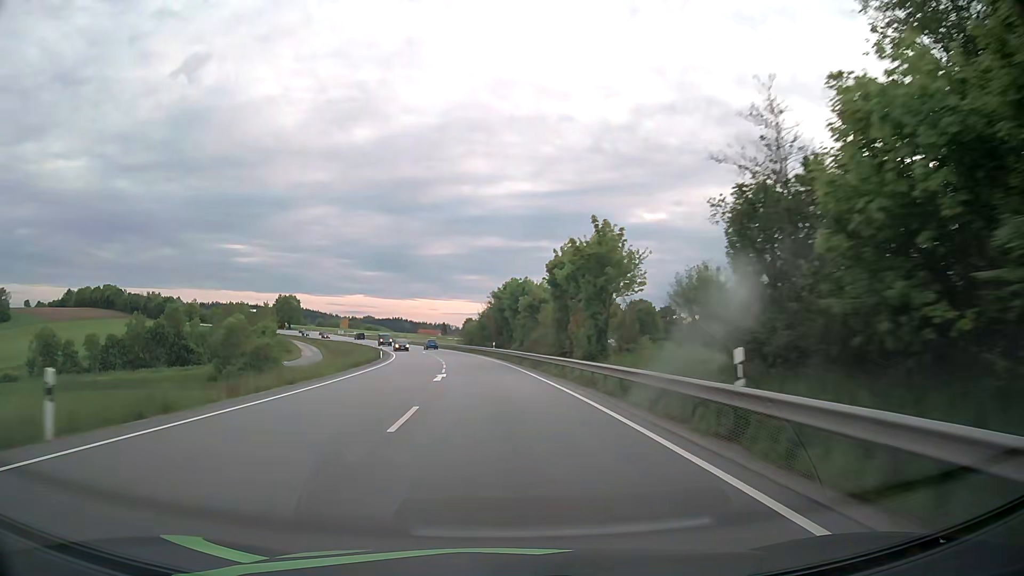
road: primary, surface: asphalt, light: Day
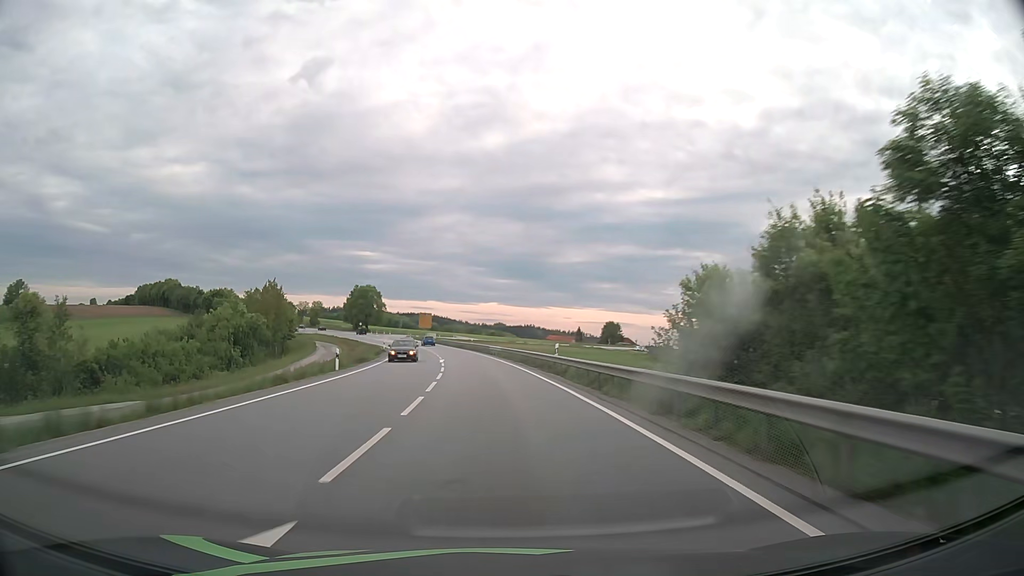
(-7.4, +78.5) m; -11°
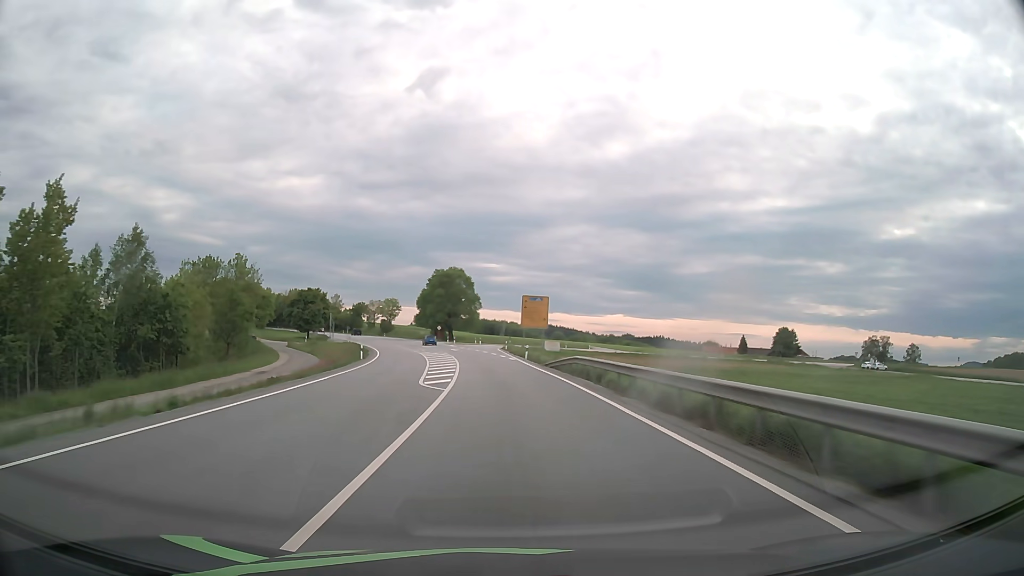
(-7.7, +78.4) m; -11°
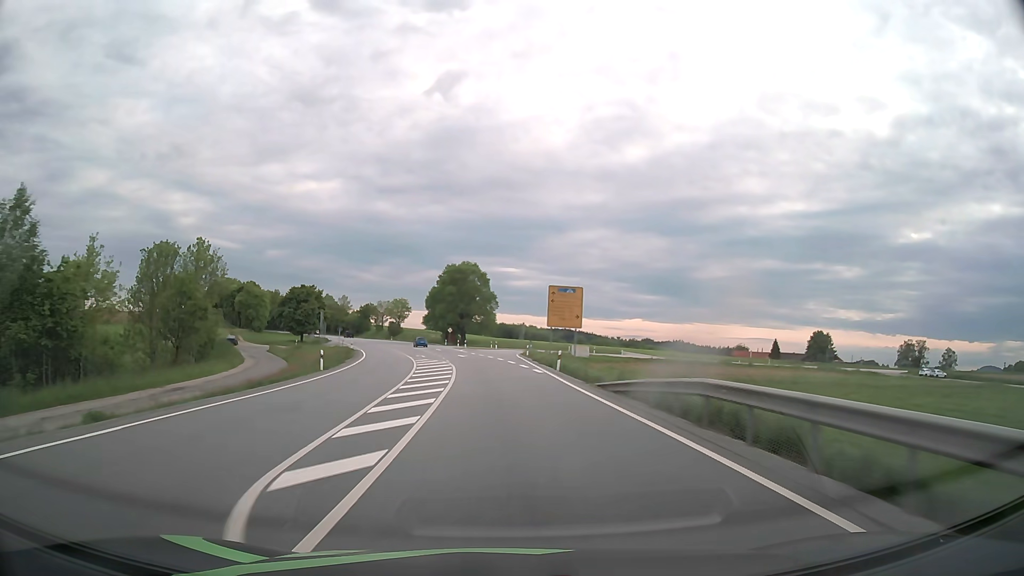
(-0.2, +15.8) m; -2°
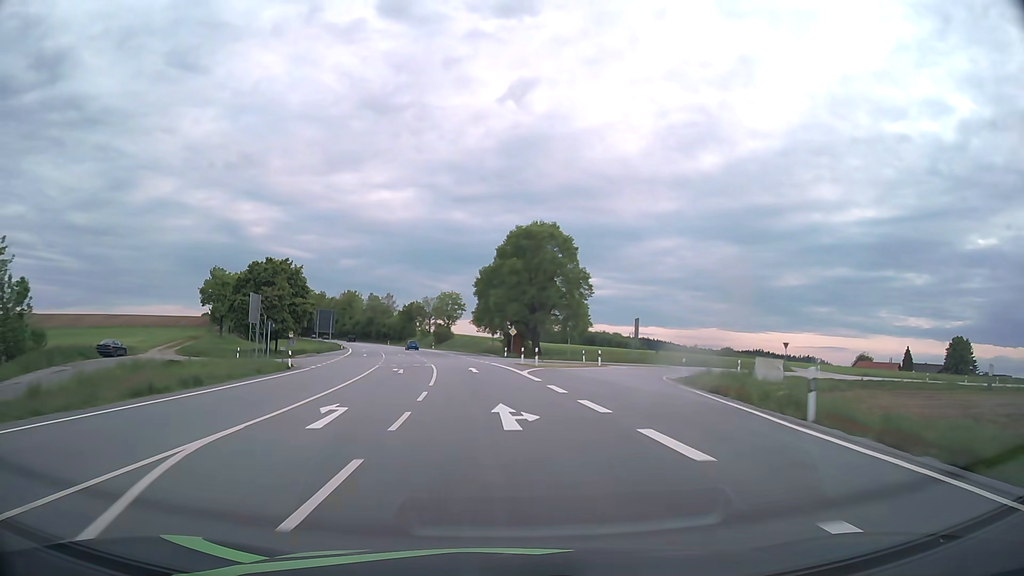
(-2.4, +47.2) m; -6°
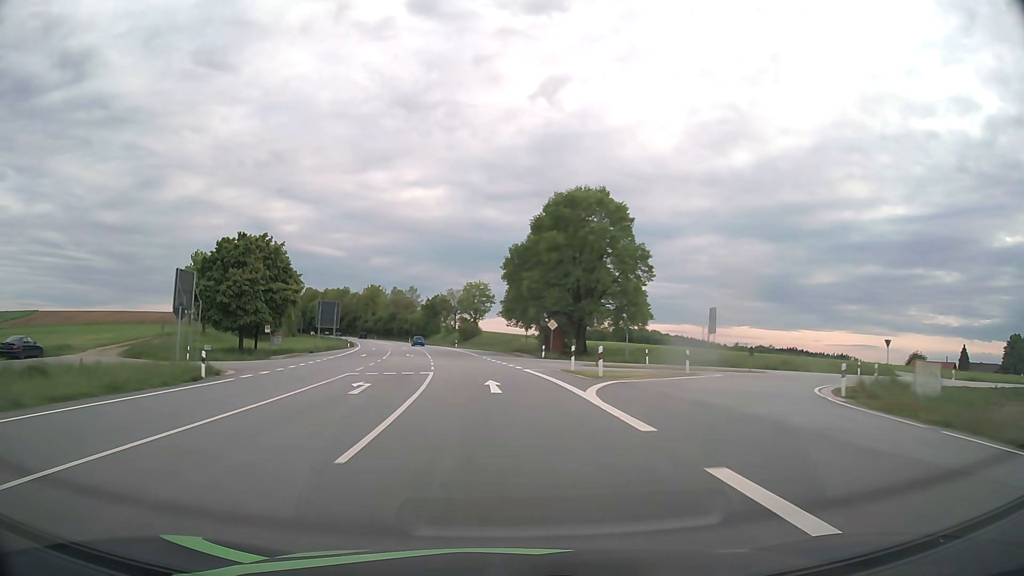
(-0.3, +15.7) m; -3°
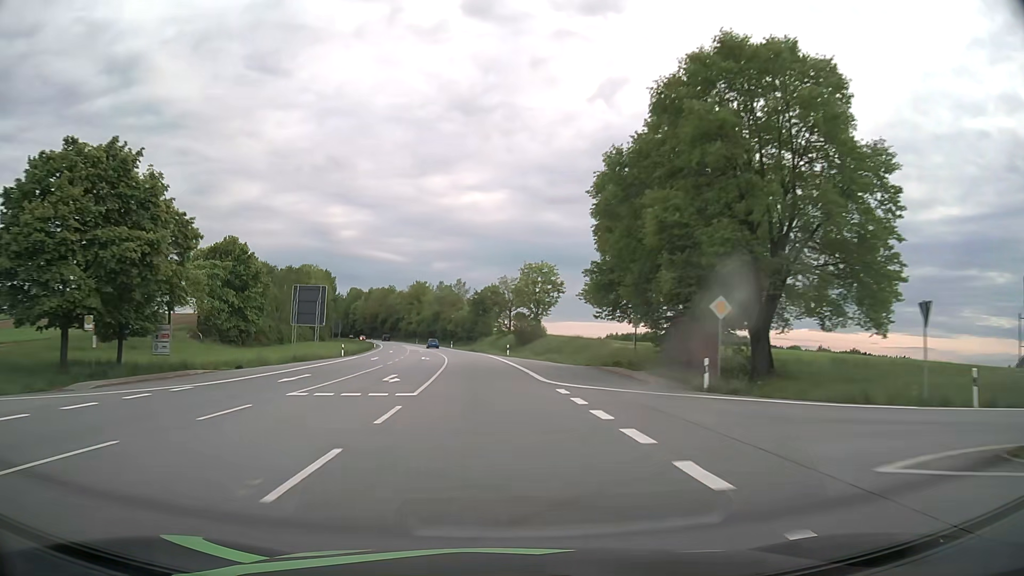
(-1.5, +31.5) m; -5°
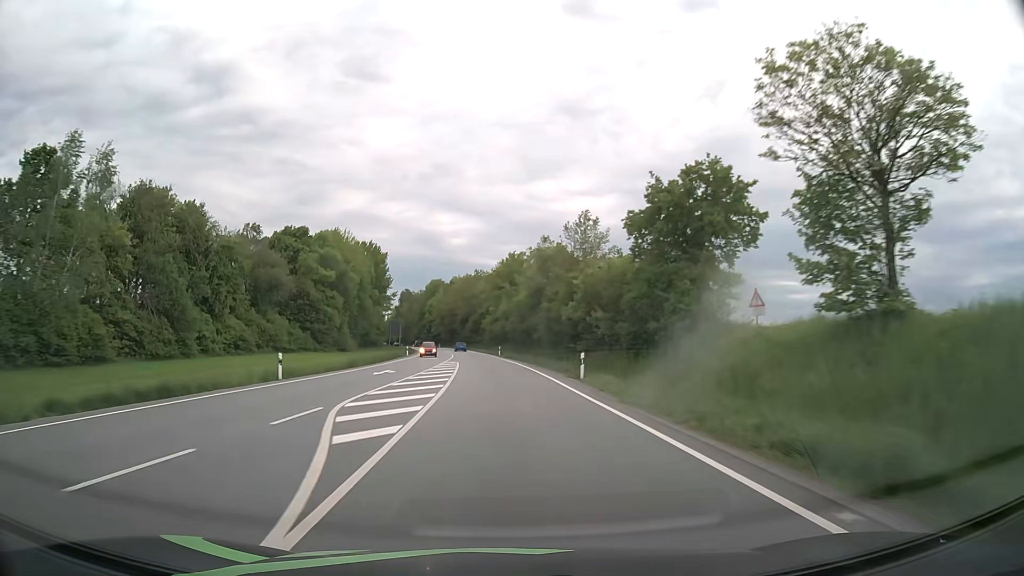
(-7.0, +78.6) m; -10°
(0, +10) (0, +20) (-1, +30) (-1, +40) (-2, +50) (-2, +60) (-3, +70) (-4, +80) (-5, +90) (-6, +100) m
